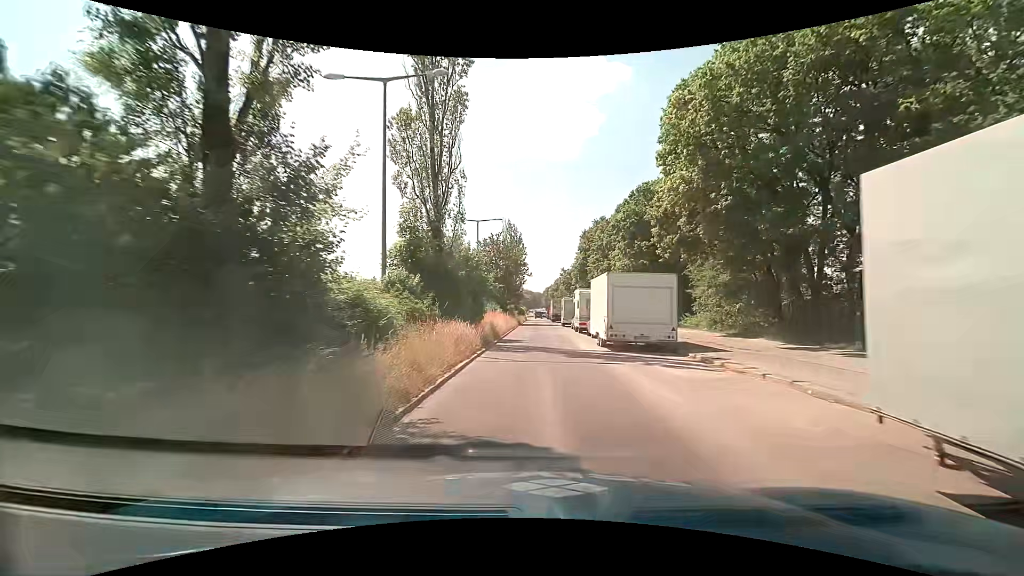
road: secondary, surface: asphalt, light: Day
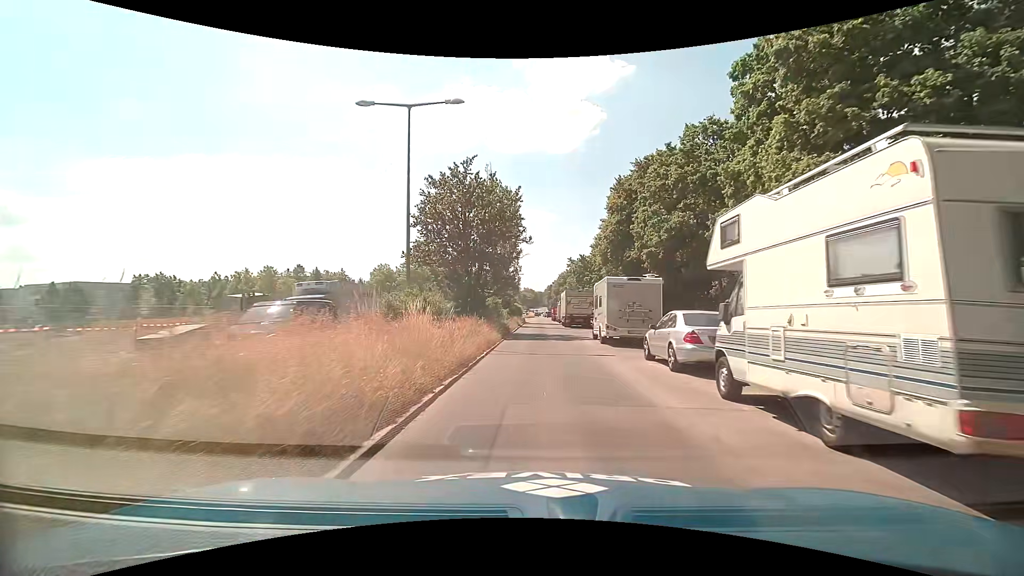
(-0.1, +28.1) m; 0°
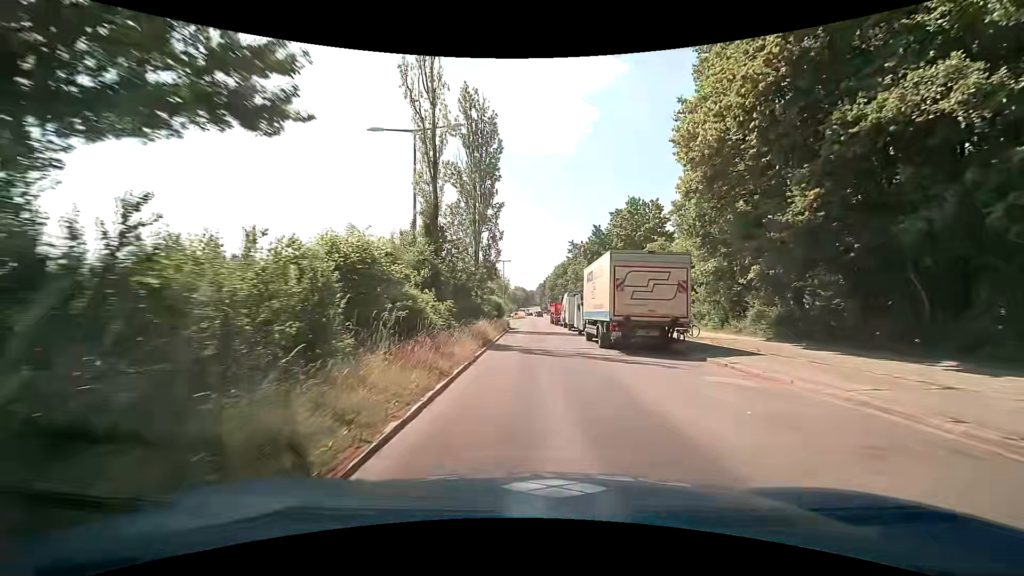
(0.0, +28.9) m; +1°
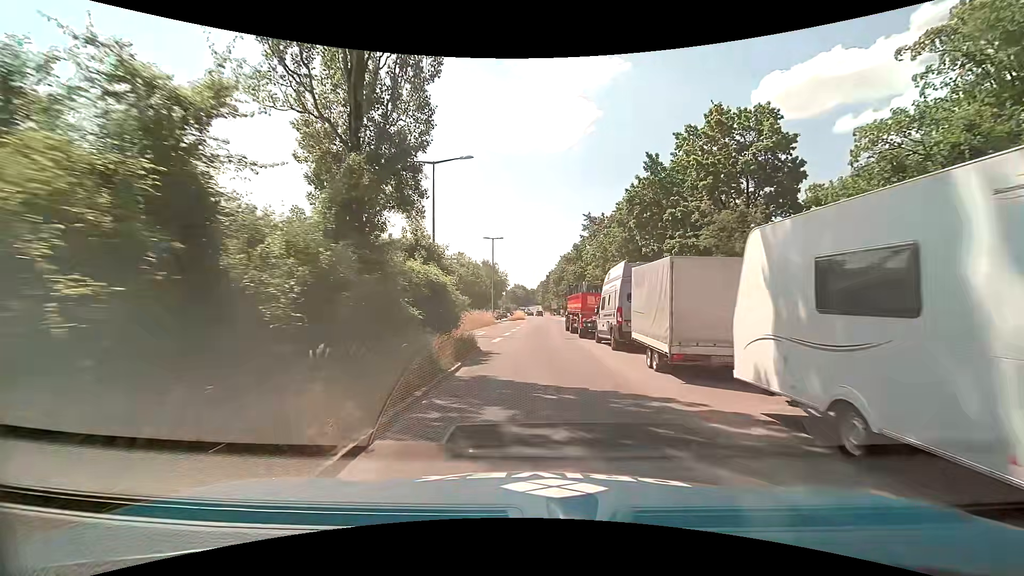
(0.0, +26.0) m; 0°
